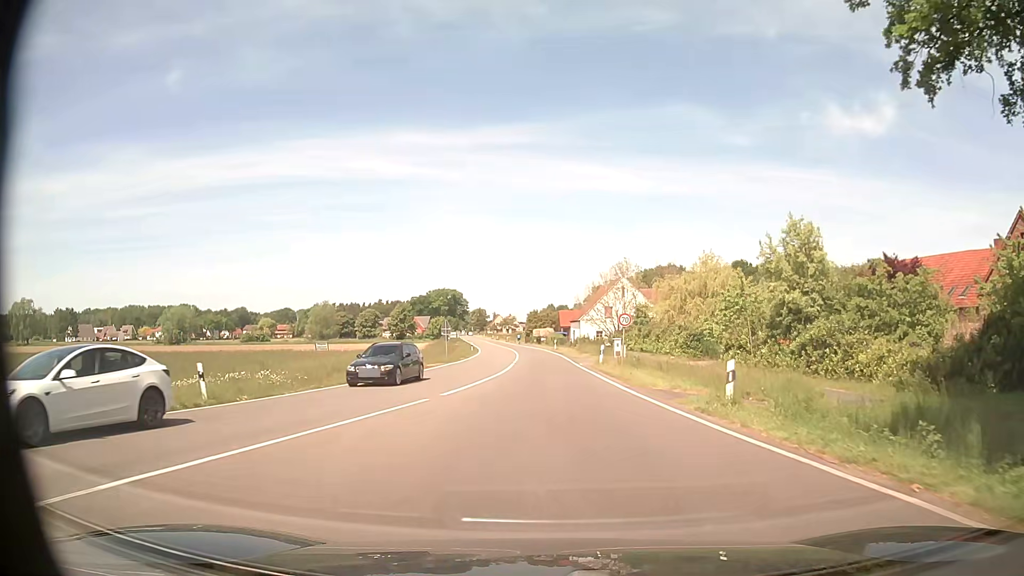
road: tertiary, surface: asphalt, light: Day
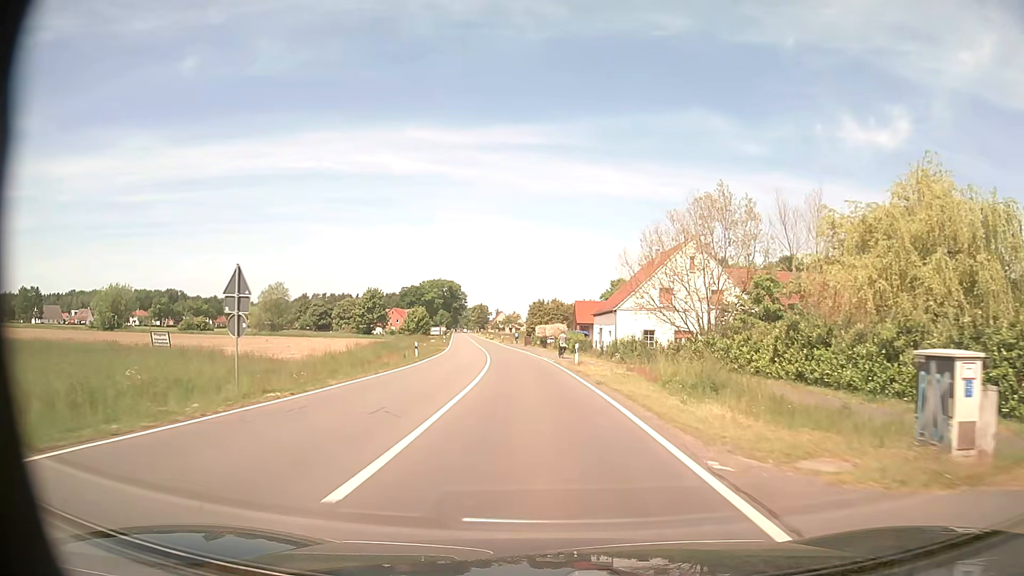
(+0.2, +38.7) m; 0°
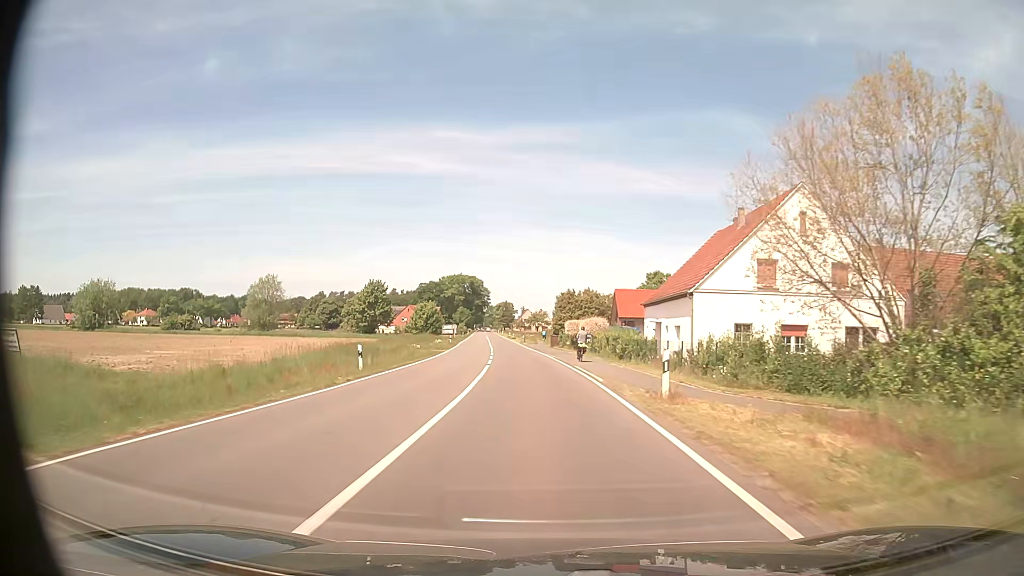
(-0.4, +18.9) m; -2°
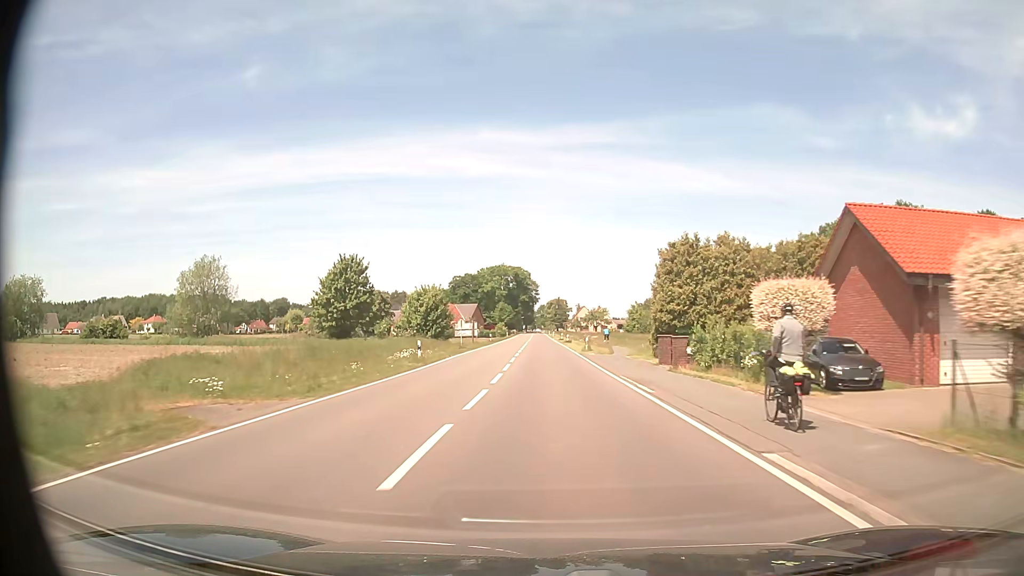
(-2.1, +43.7) m; -5°
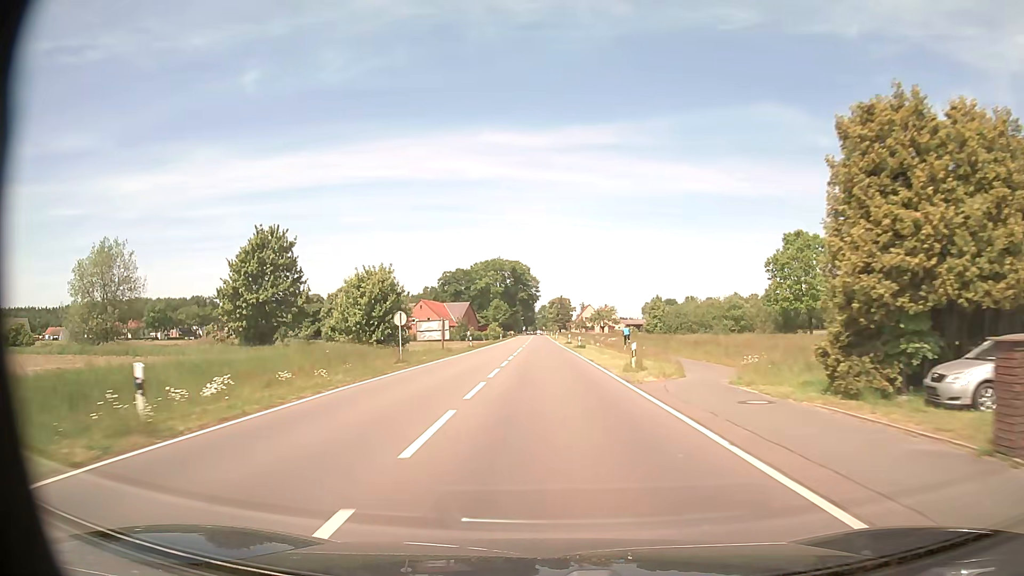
(-0.1, +23.3) m; 0°
